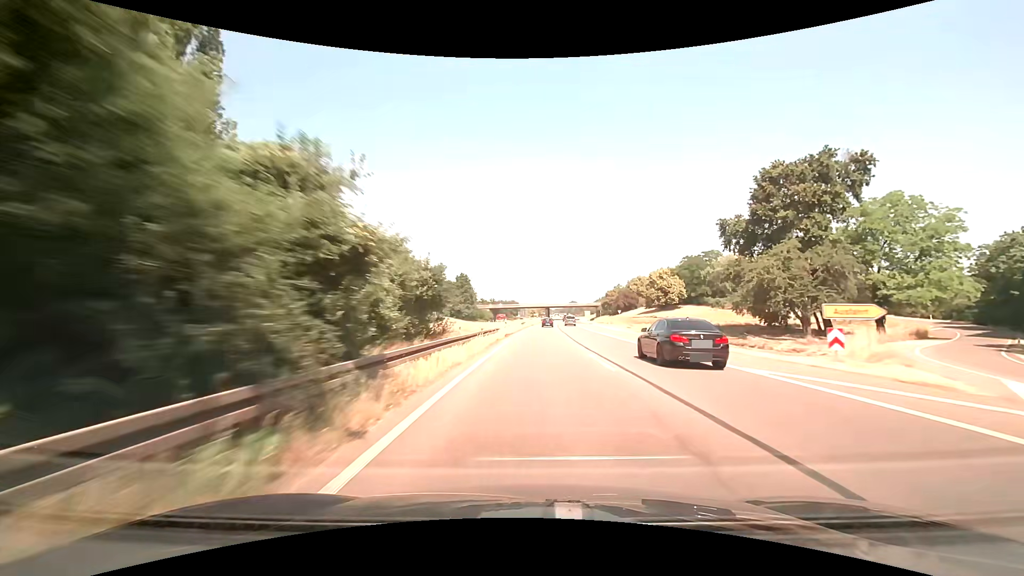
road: trunk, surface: asphalt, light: Day
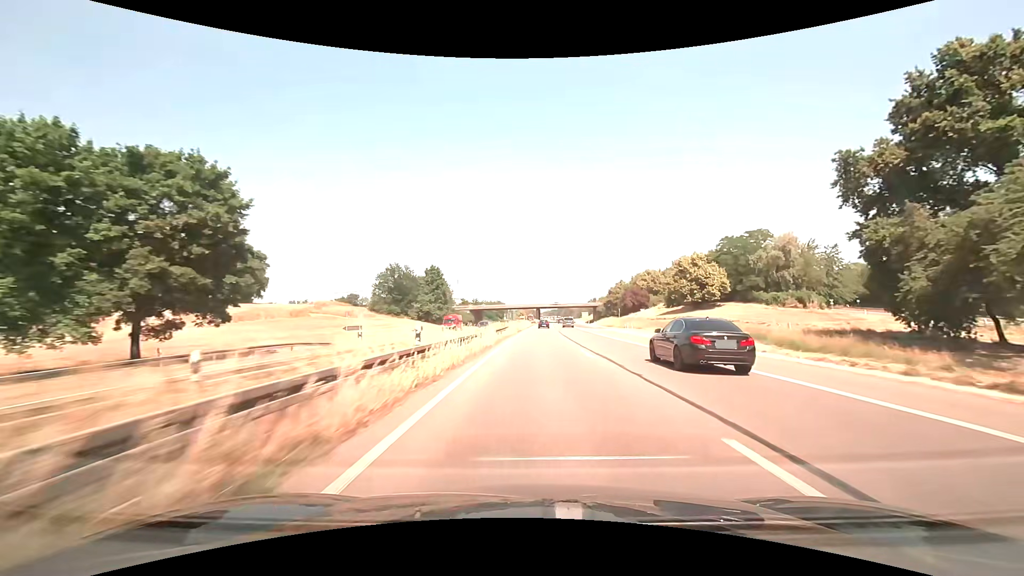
(+0.5, +32.1) m; +1°
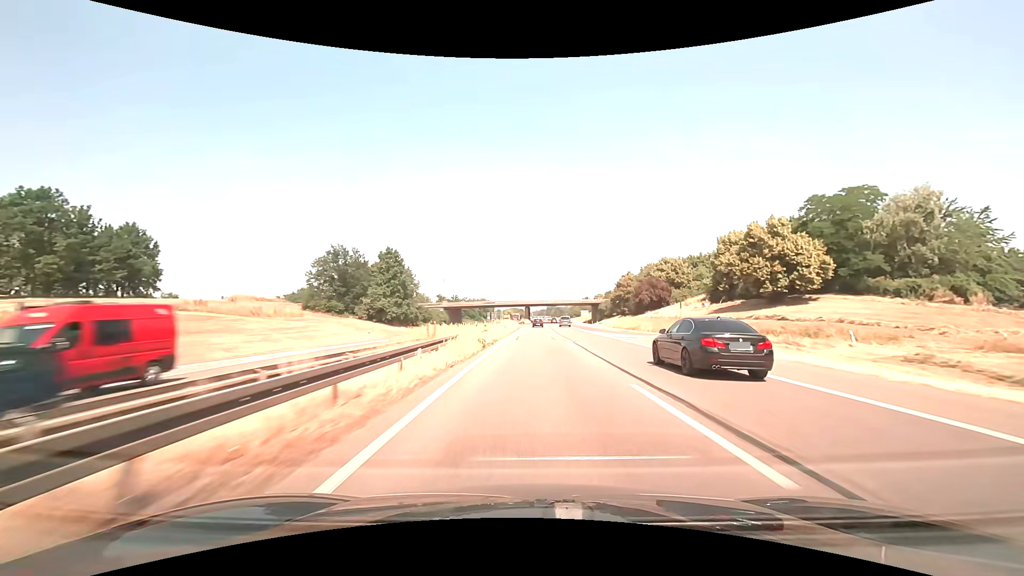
(+0.4, +32.3) m; +1°
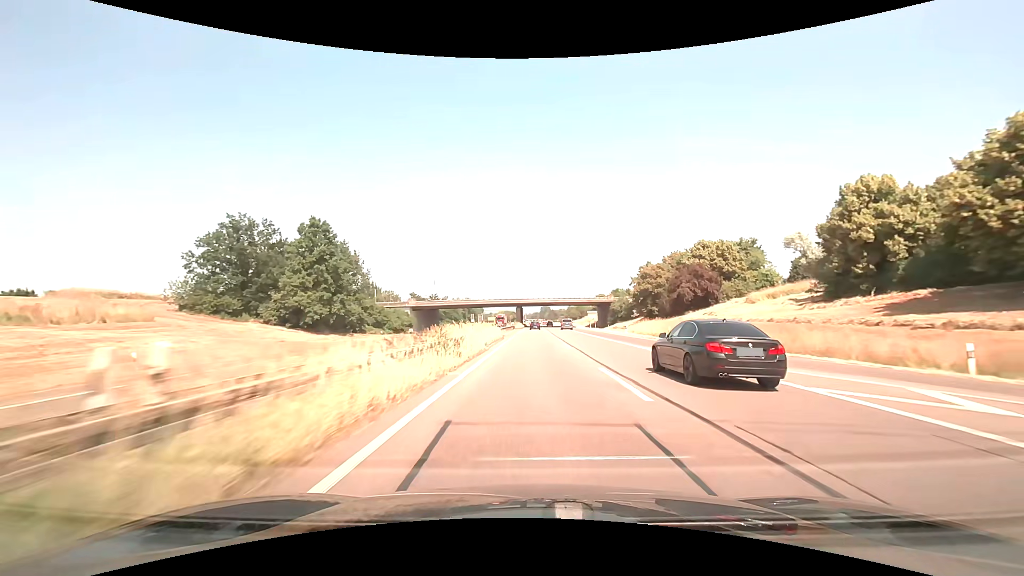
(+0.2, +32.4) m; +1°
(0, +10) (0, +20) (0, +30) (0, +40) (0, +50) (0, +60) (+1, +70) (+1, +80) (+1, +90) (+1, +100) m
